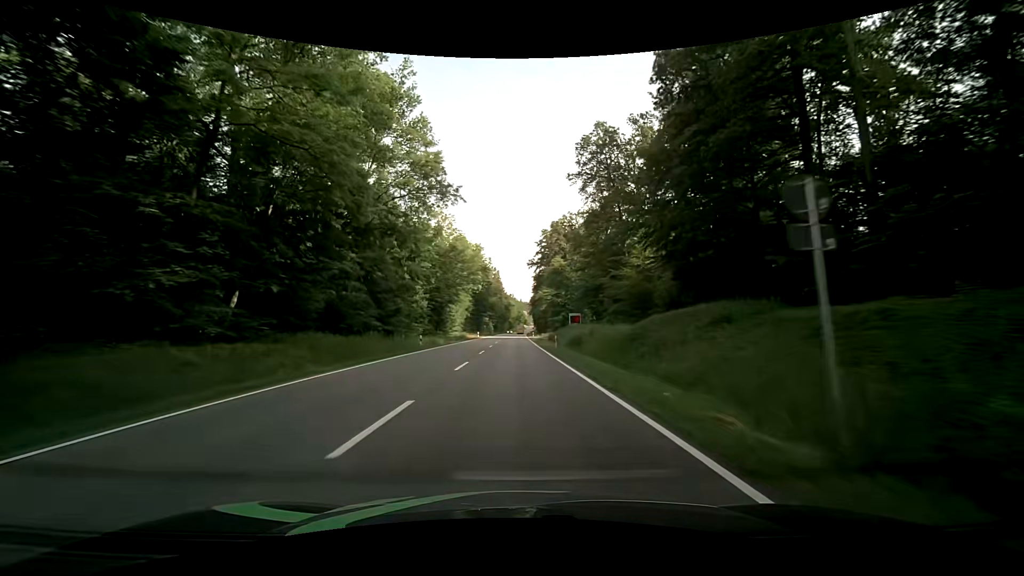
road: secondary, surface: asphalt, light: Day
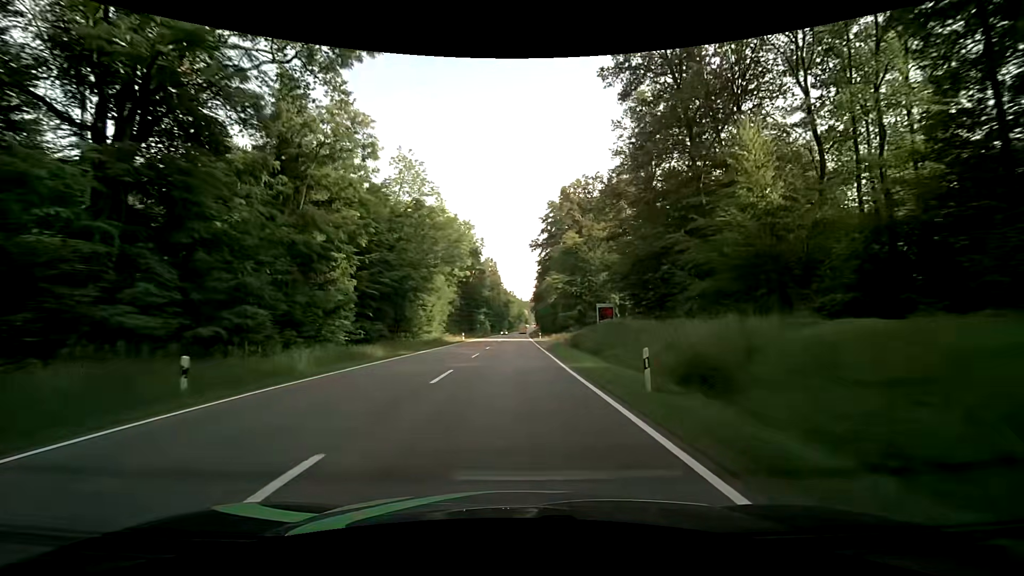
(-0.1, +26.7) m; 0°
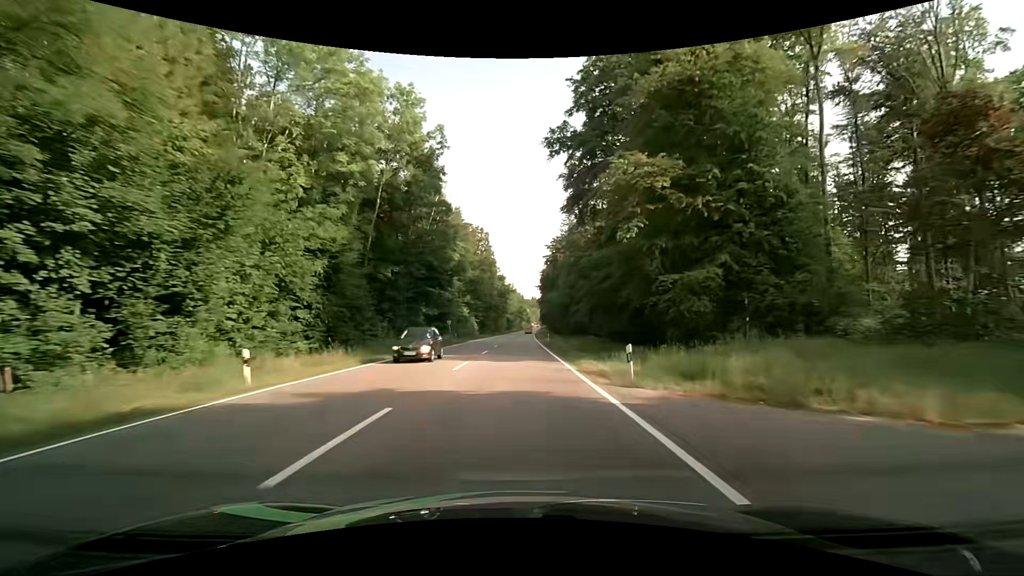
(-0.3, +54.2) m; 0°
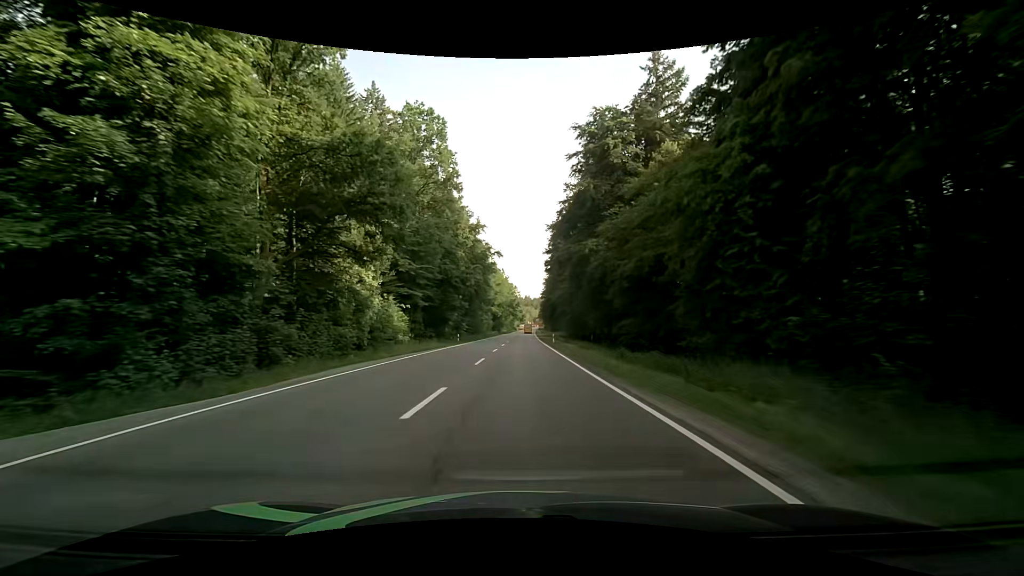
(+0.1, +69.1) m; +1°
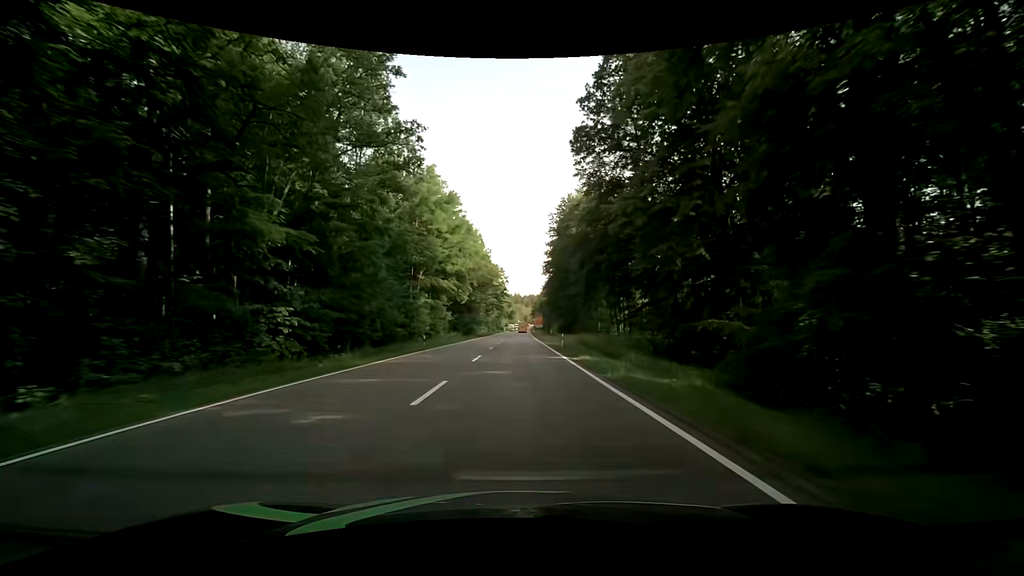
(+0.8, +70.7) m; +1°
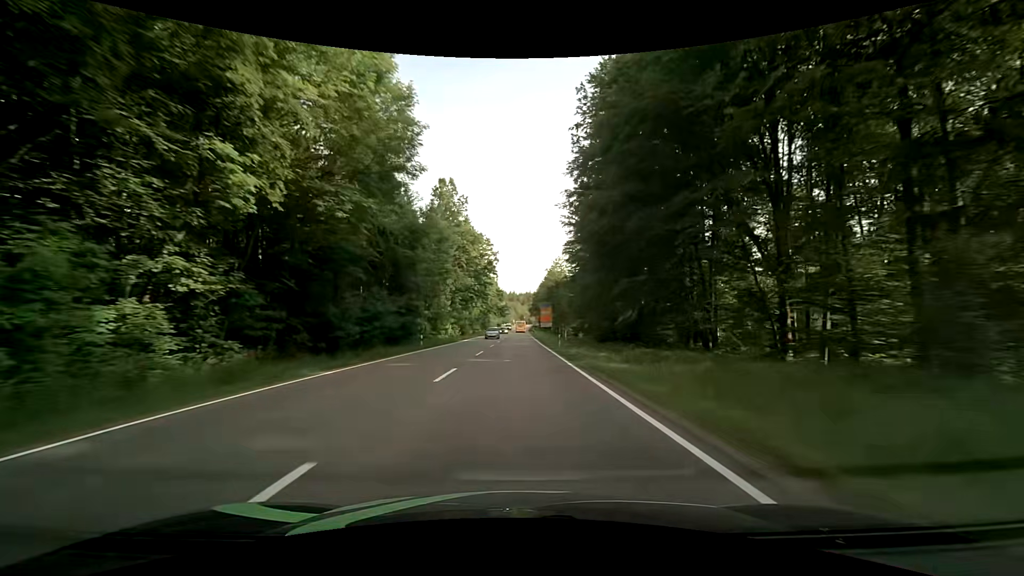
(0.0, +56.5) m; 0°
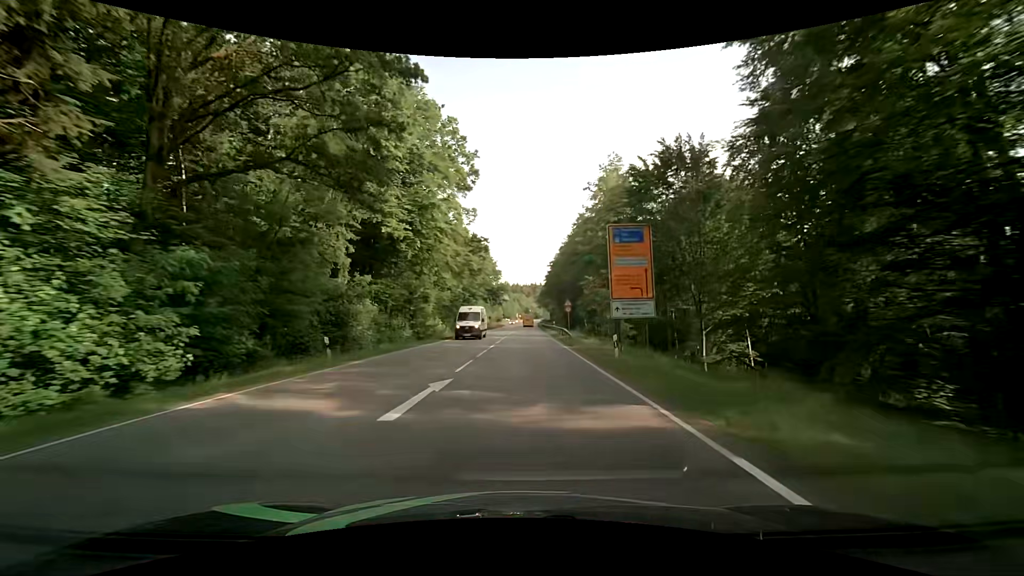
(+0.3, +65.3) m; 0°
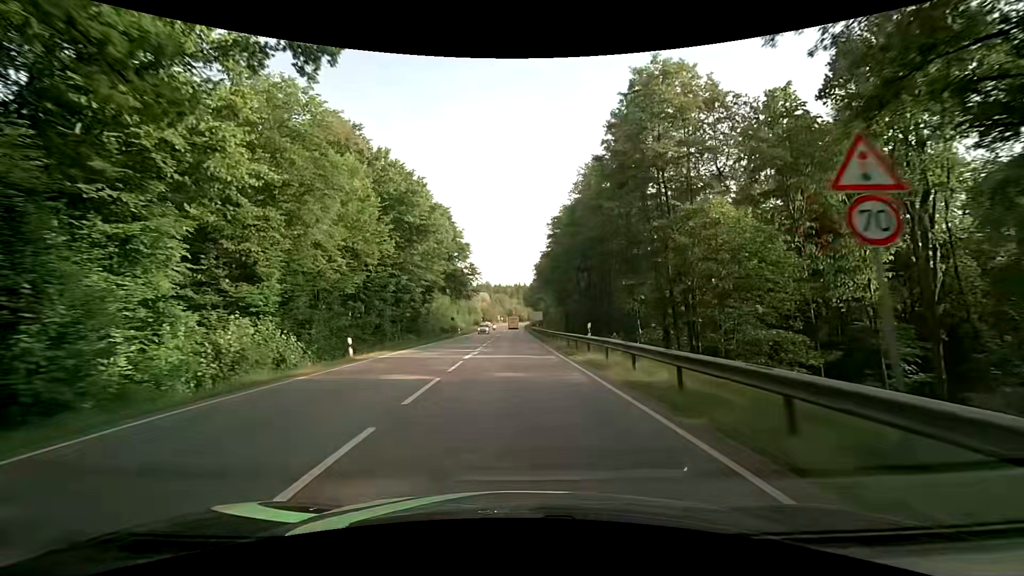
(+0.3, +40.2) m; +2°
